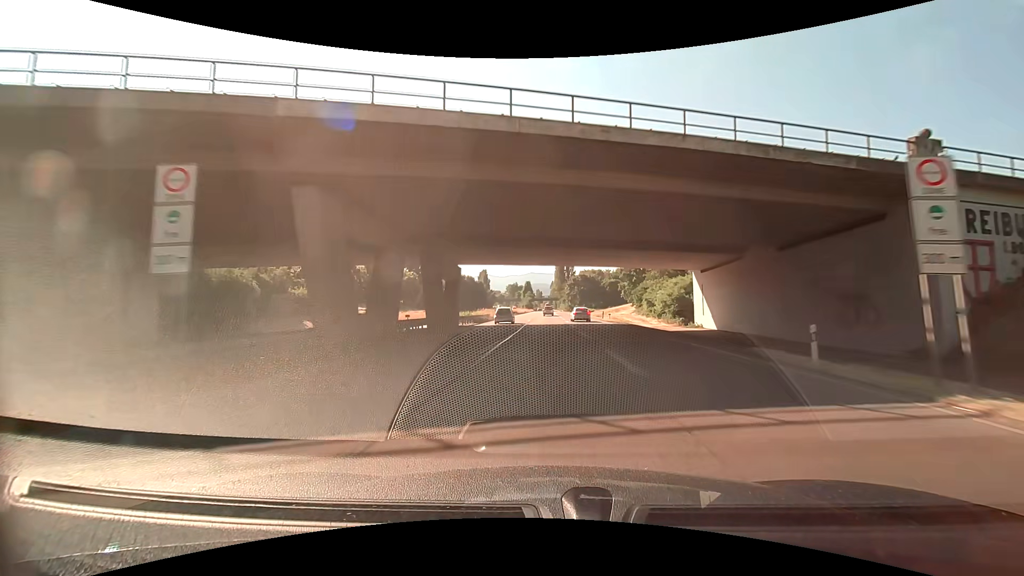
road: trunk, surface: asphalt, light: Day
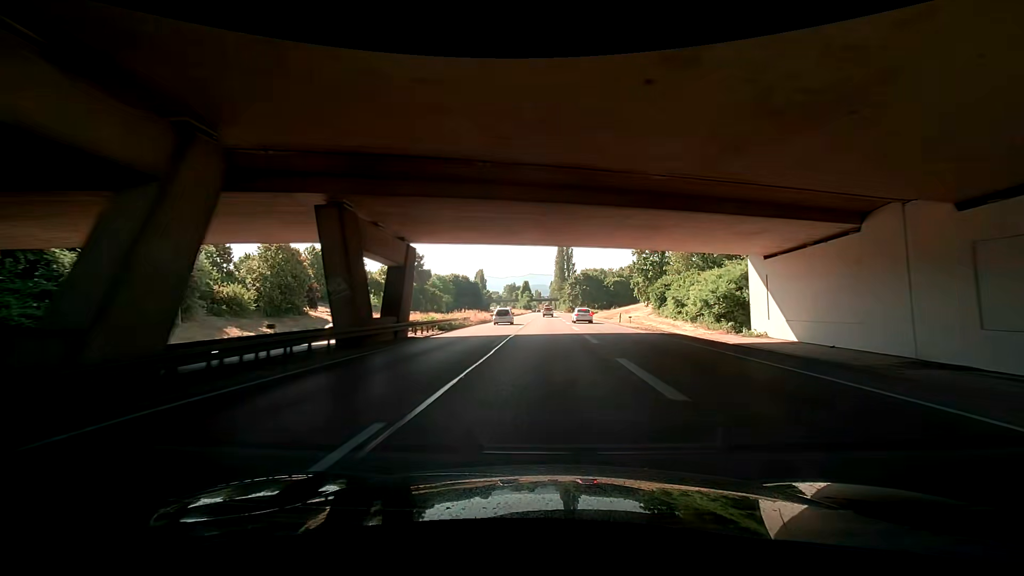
(0.0, +14.8) m; 0°
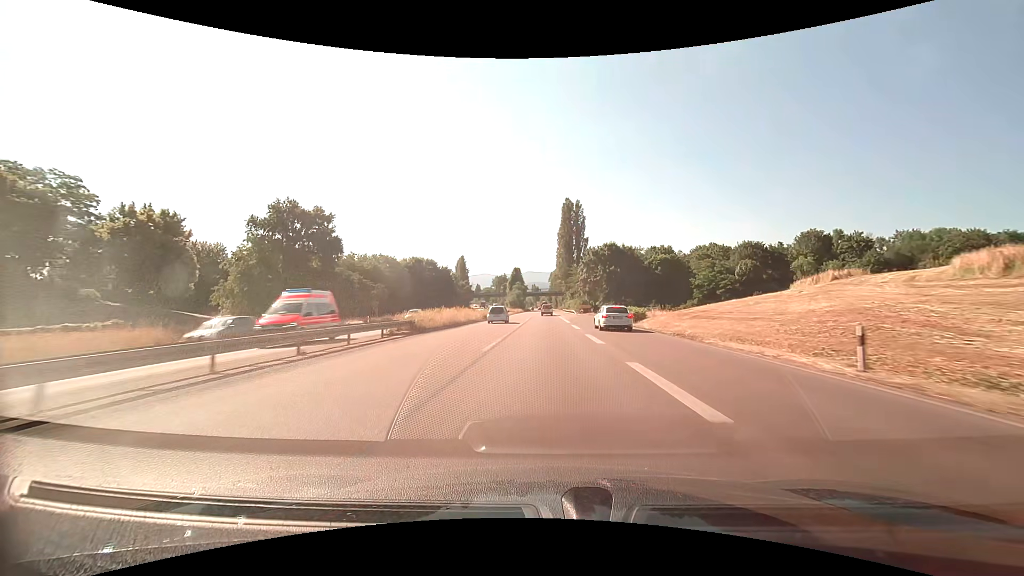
(-0.3, +75.0) m; 0°
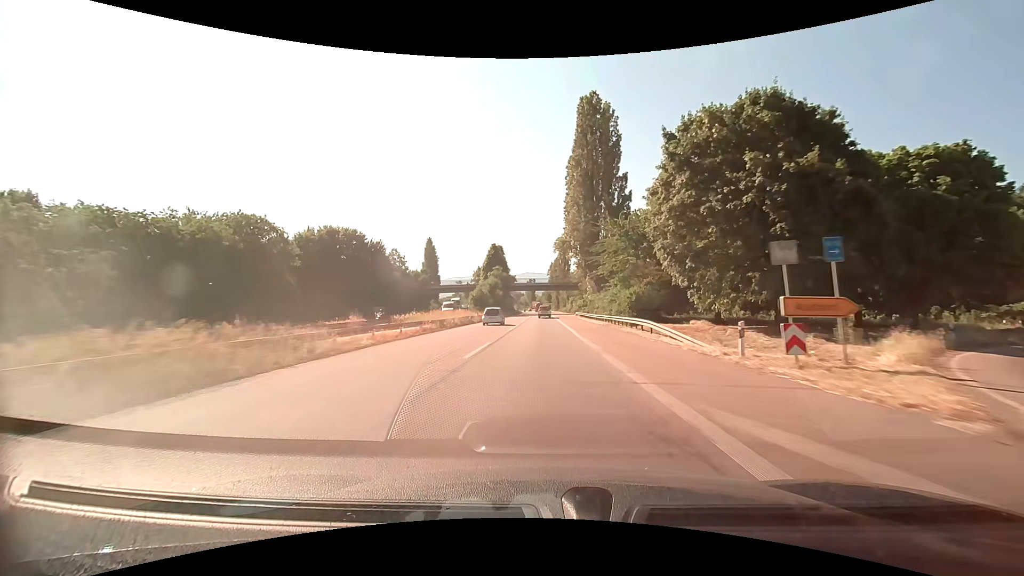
(-0.1, +73.4) m; 0°
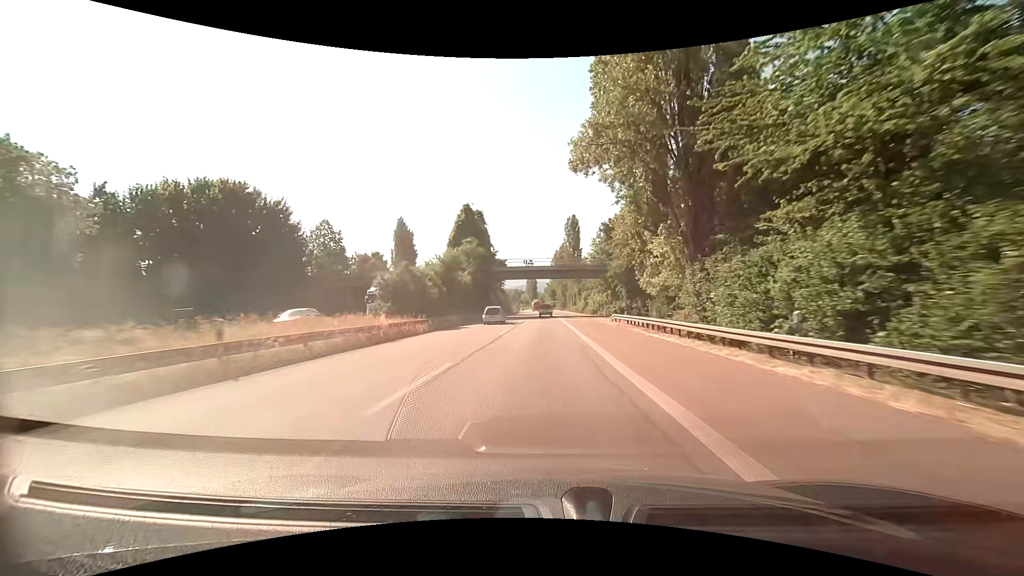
(0.0, +43.2) m; 0°
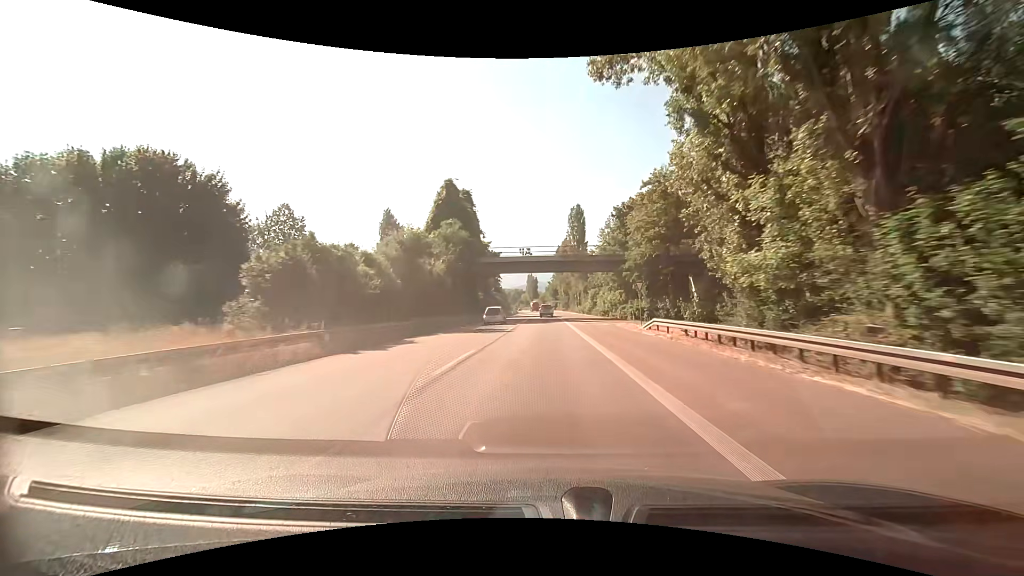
(0.0, +14.3) m; 0°
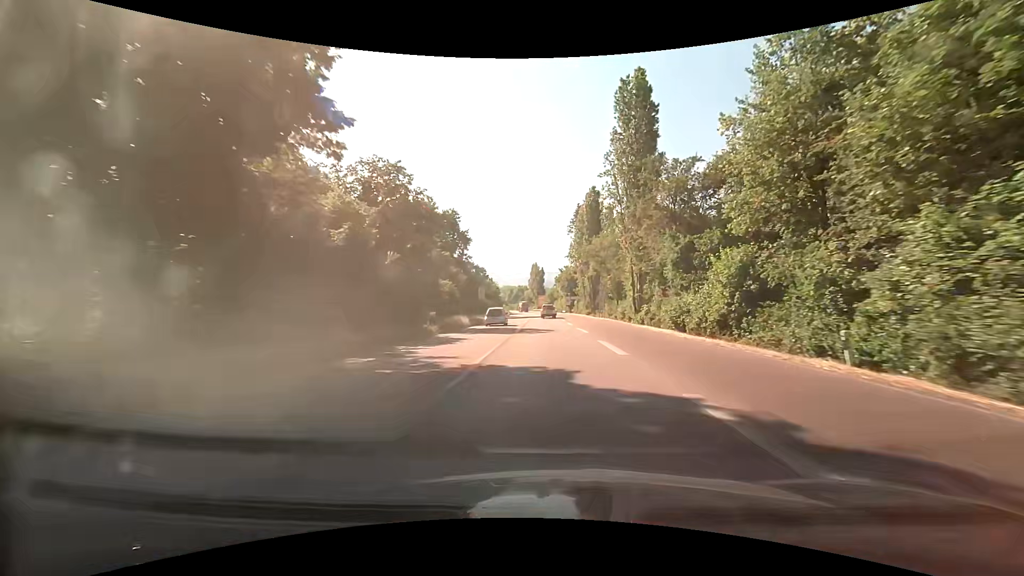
(-0.3, +71.3) m; -1°
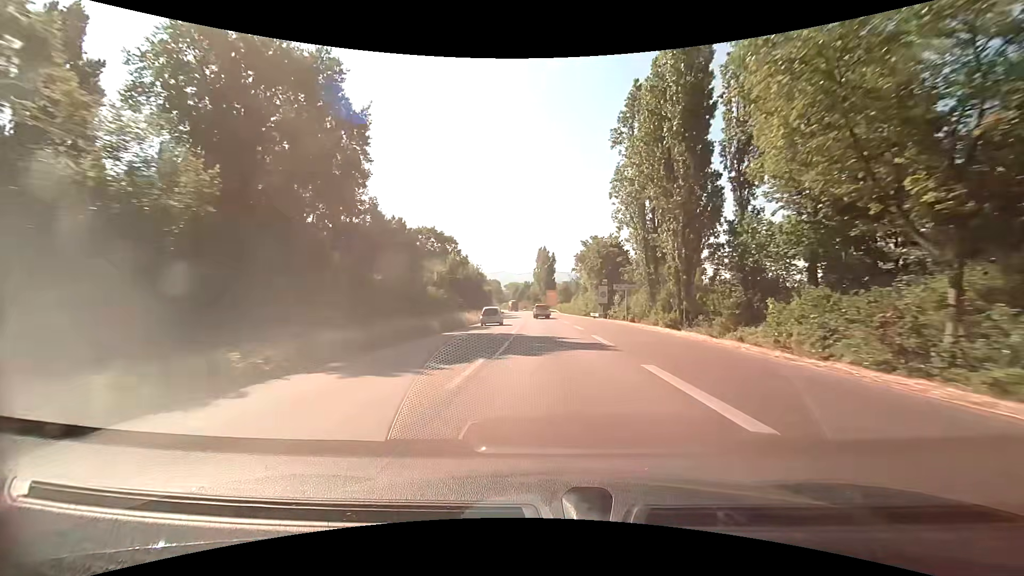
(-0.4, +56.5) m; -1°
(0, +10) (0, +20) (0, +30) (-1, +40) (-1, +50) (-1, +60) (-2, +70) (-2, +80) (-3, +90) (-3, +100) m
